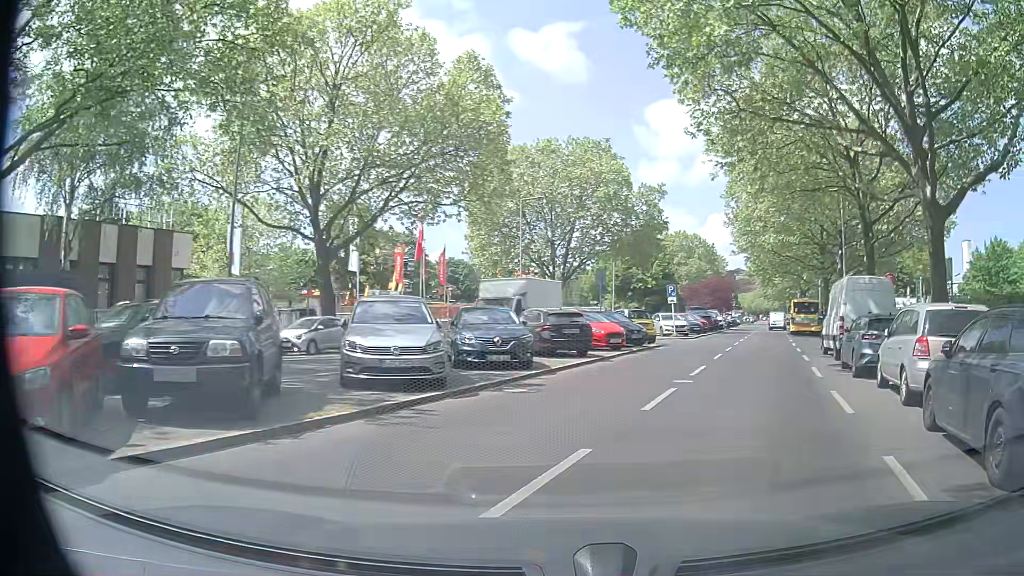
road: tertiary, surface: asphalt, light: Day
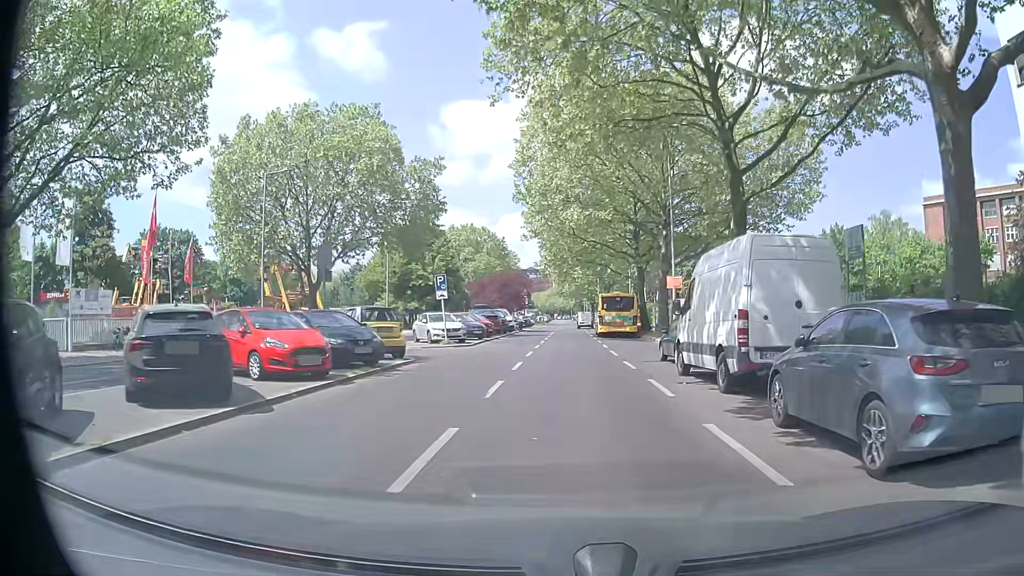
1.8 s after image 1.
(+2.4, +10.6) m; +18°
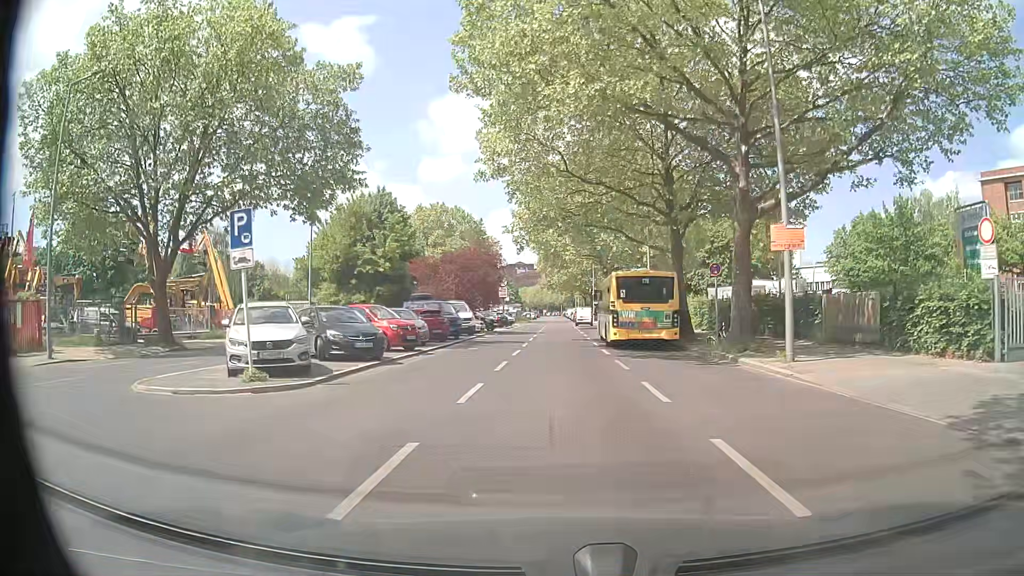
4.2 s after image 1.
(+0.2, +19.5) m; +1°
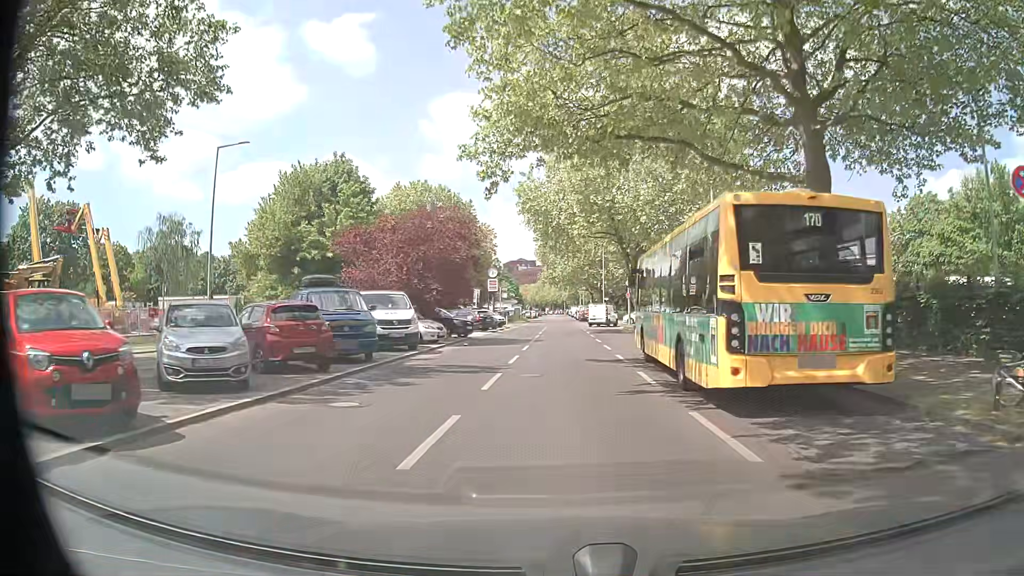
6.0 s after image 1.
(-0.1, +16.1) m; 0°
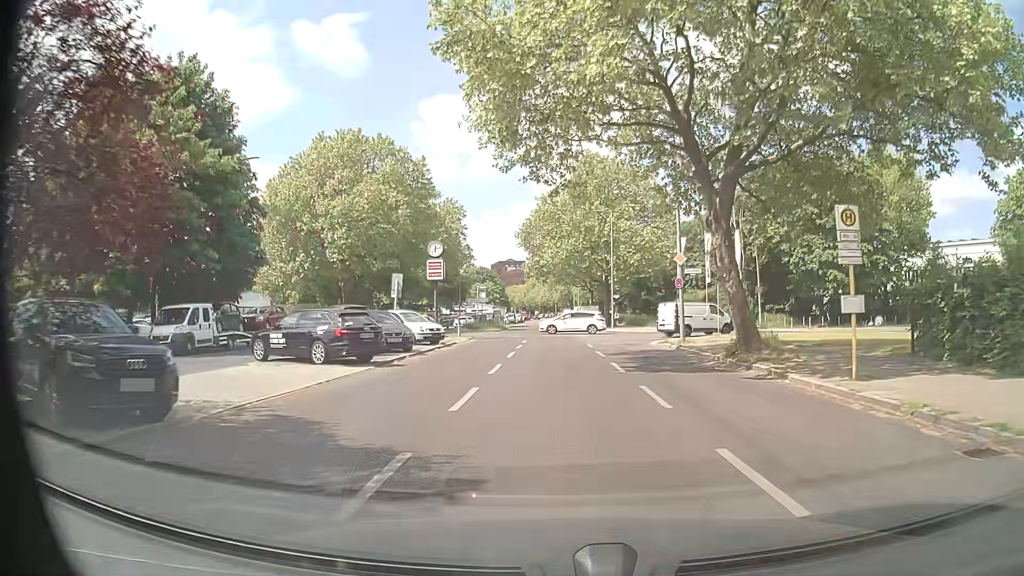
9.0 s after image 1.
(0.0, +26.4) m; 0°
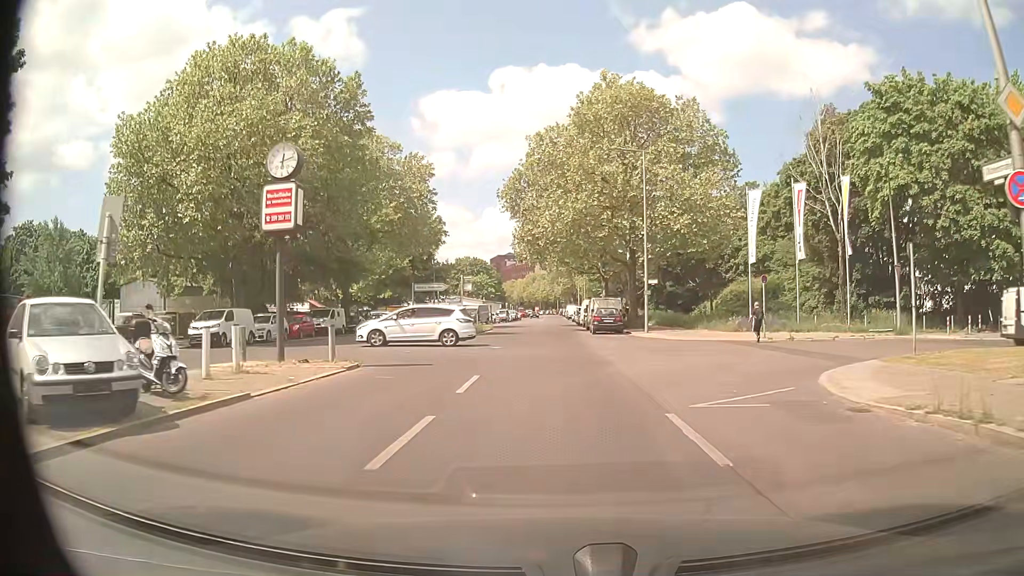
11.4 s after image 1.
(-0.1, +22.1) m; 0°
(0, +10) (0, +20) (0, +30) (-1, +40) (-1, +50) (-1, +60) (-1, +70) (-1, +80) (-1, +90) (-1, +100) m
